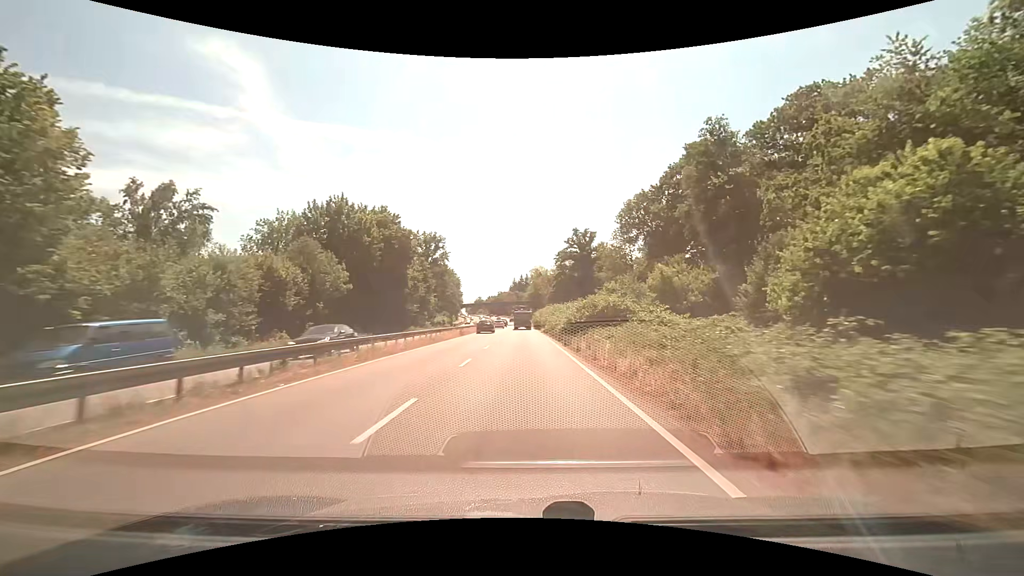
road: trunk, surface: asphalt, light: Day
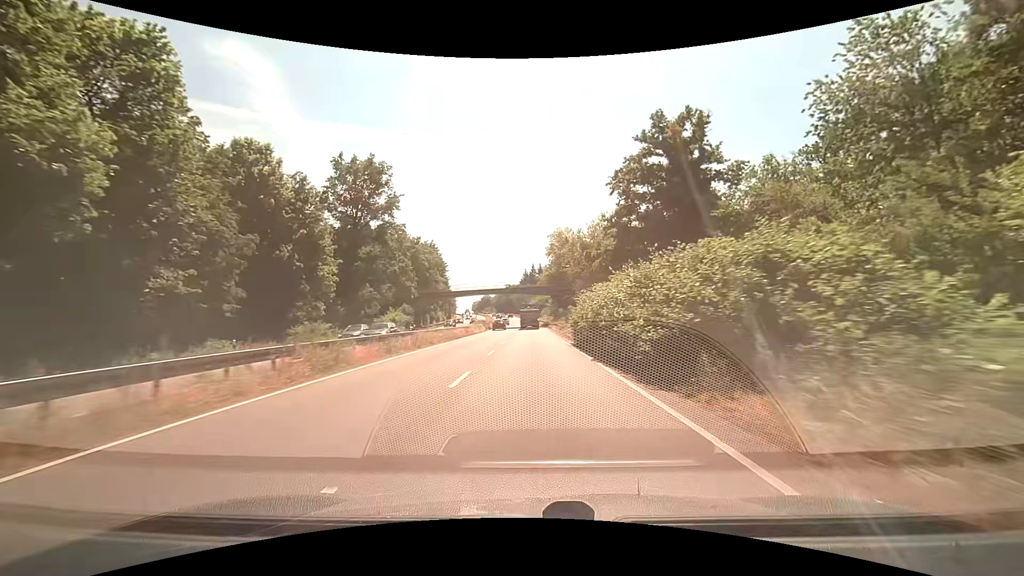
(-0.7, +58.7) m; -1°
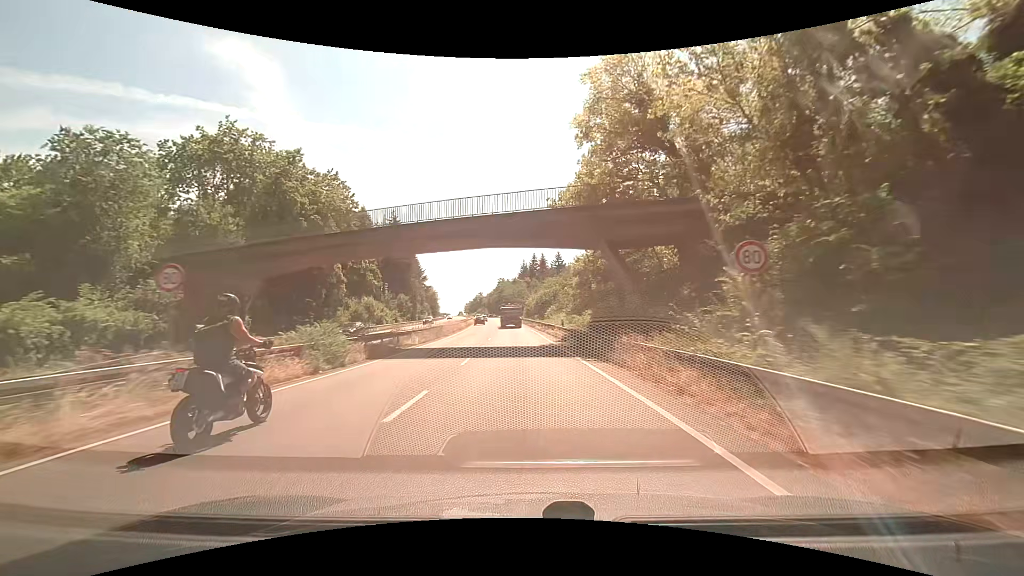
(+0.2, +57.3) m; 0°
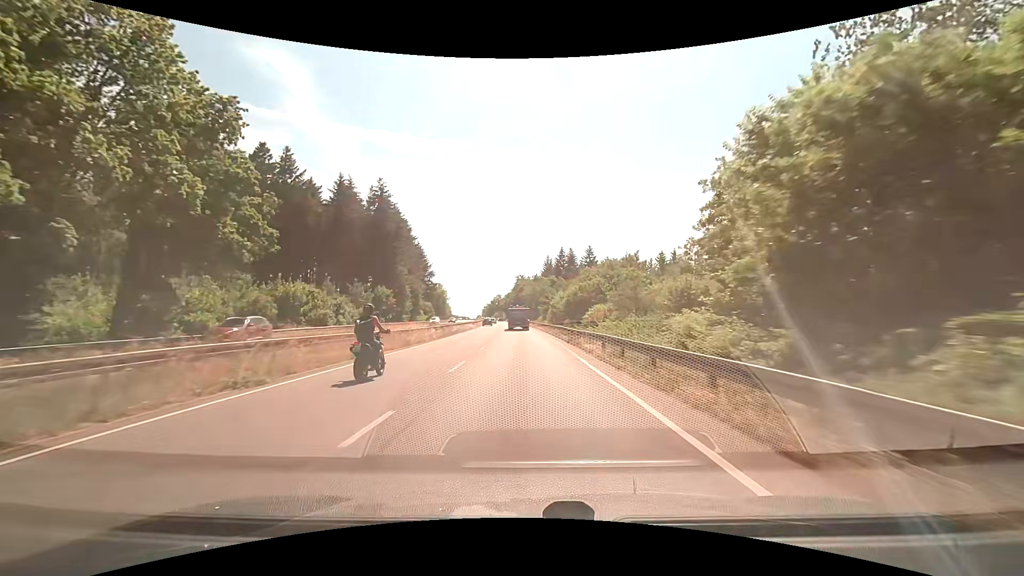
(-0.5, +35.0) m; -2°
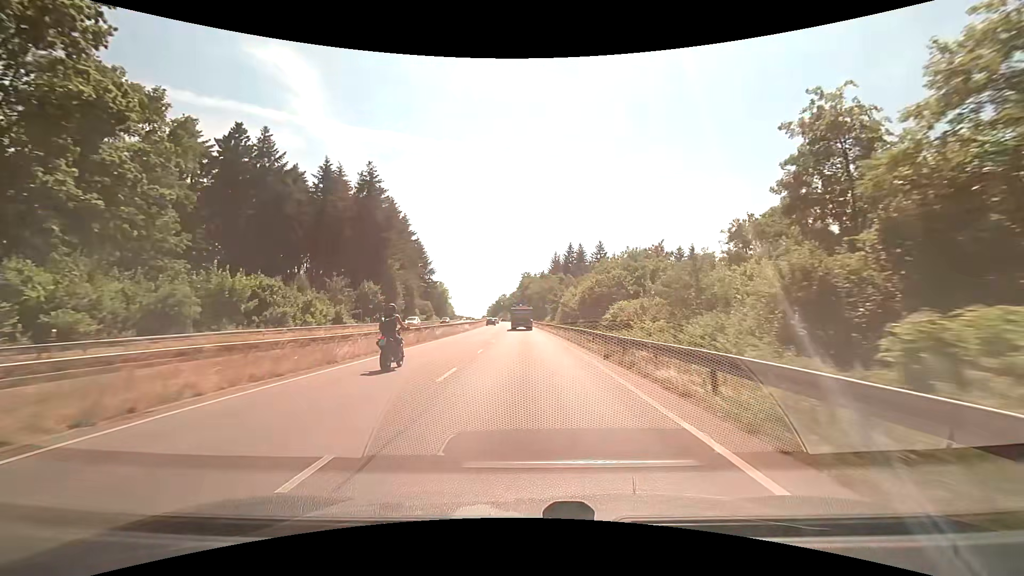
(-0.1, +11.7) m; -1°
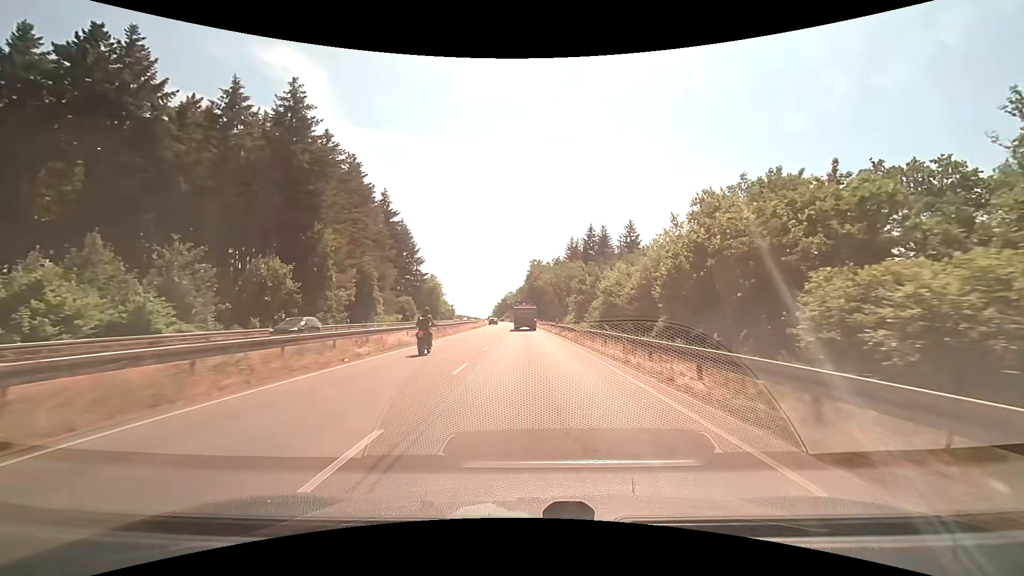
(-0.4, +34.9) m; -1°
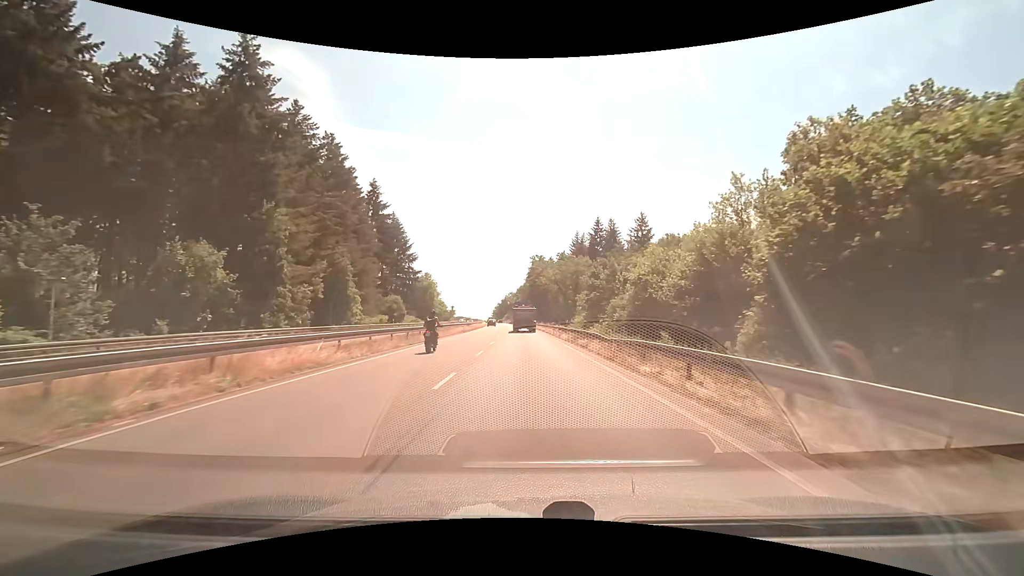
(0.0, +11.3) m; 0°
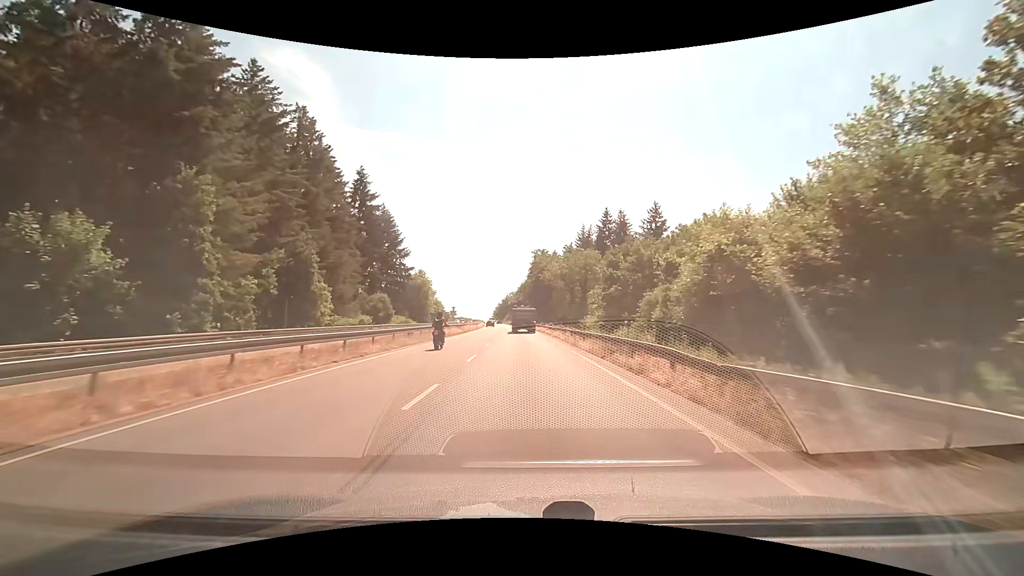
(0.0, +11.2) m; 0°
(0, +10) (0, +20) (0, +30) (0, +40) (-1, +50) (-1, +60) (-1, +70) (-2, +80) (-2, +90) (-3, +100) m
